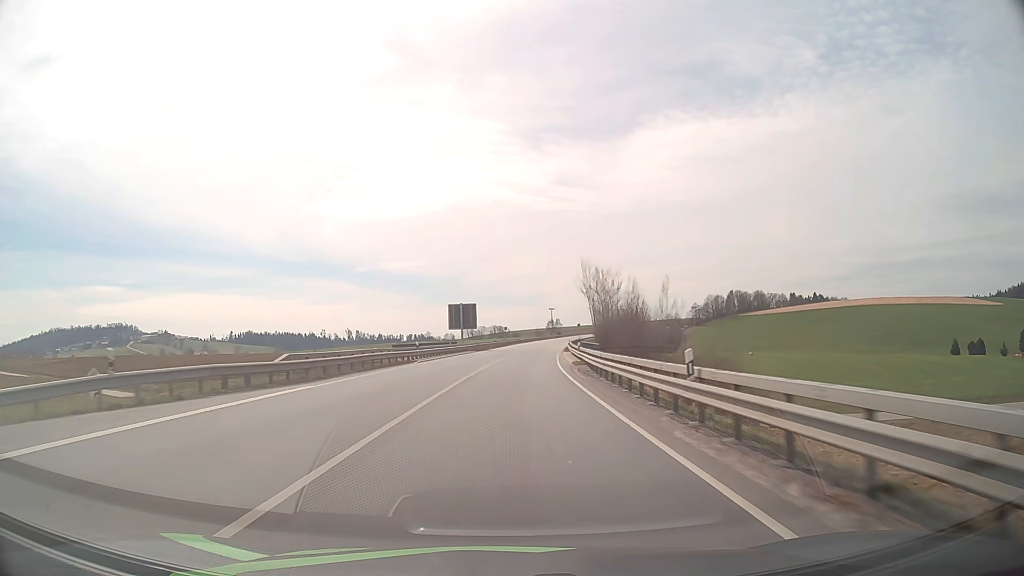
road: primary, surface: asphalt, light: Day
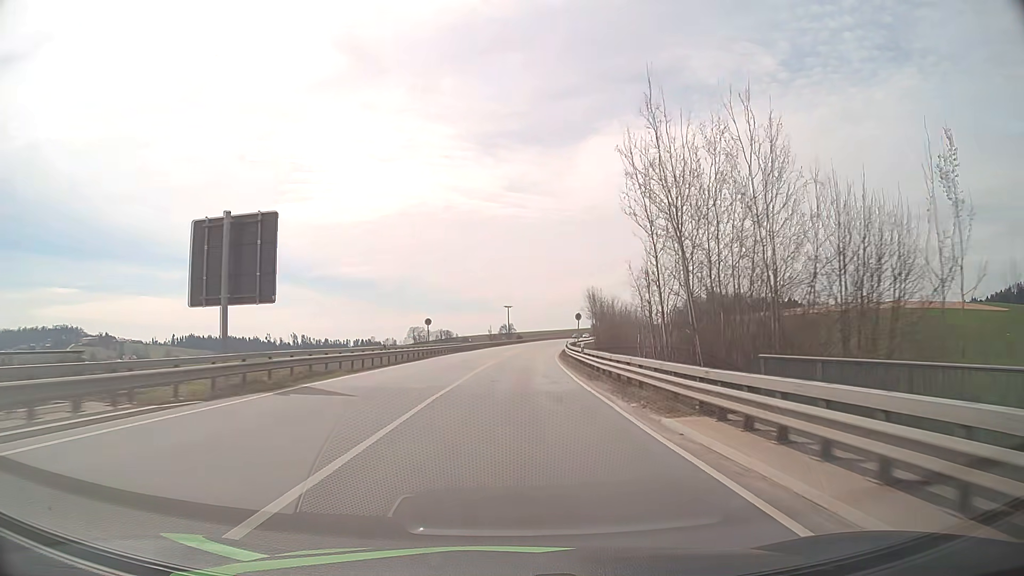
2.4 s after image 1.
(+2.2, +59.1) m; +4°
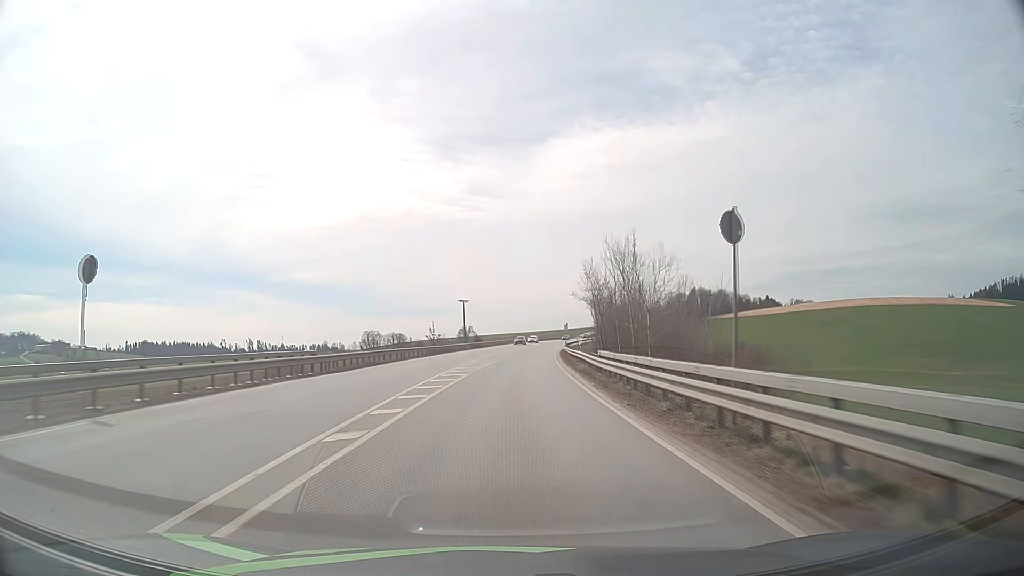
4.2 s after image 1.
(+1.2, +44.6) m; +3°
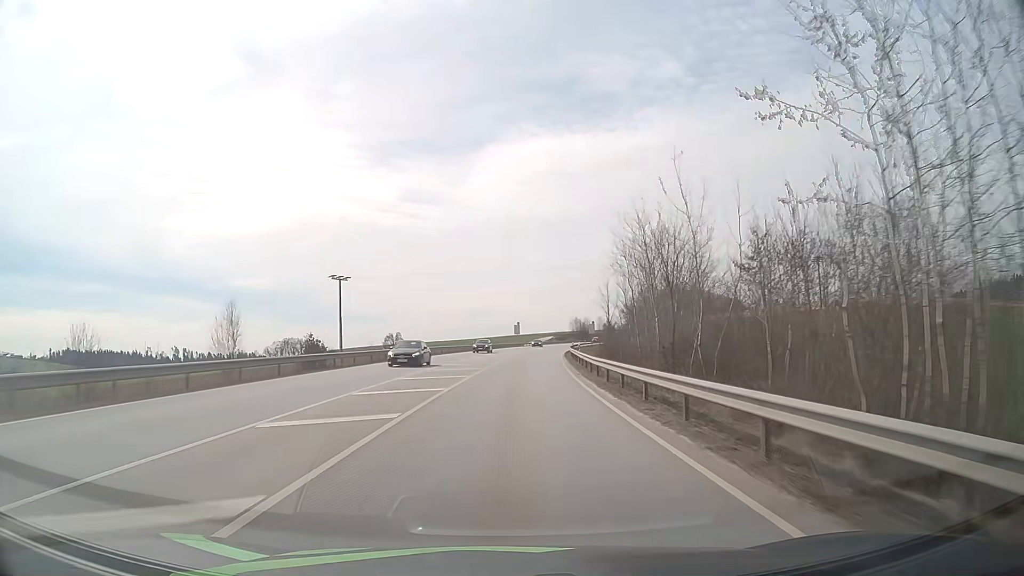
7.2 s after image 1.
(+3.3, +74.6) m; +5°
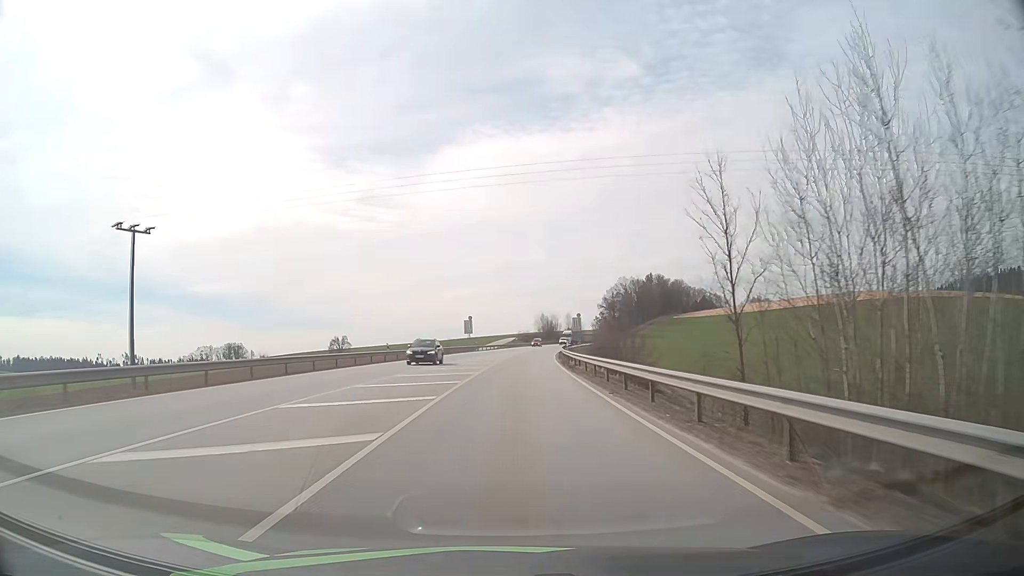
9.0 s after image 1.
(+1.4, +44.8) m; +4°
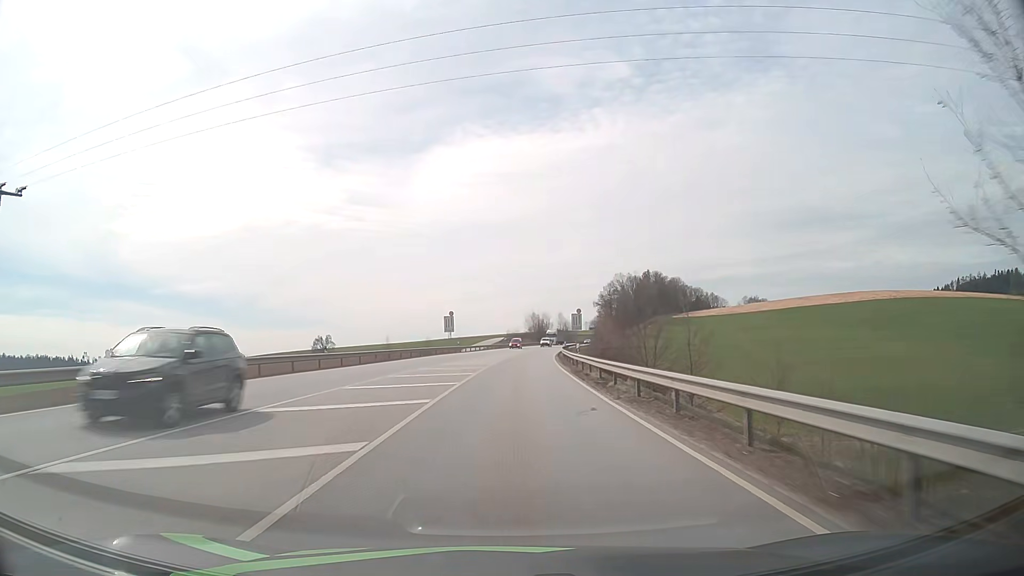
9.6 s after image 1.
(+0.1, +14.9) m; +1°
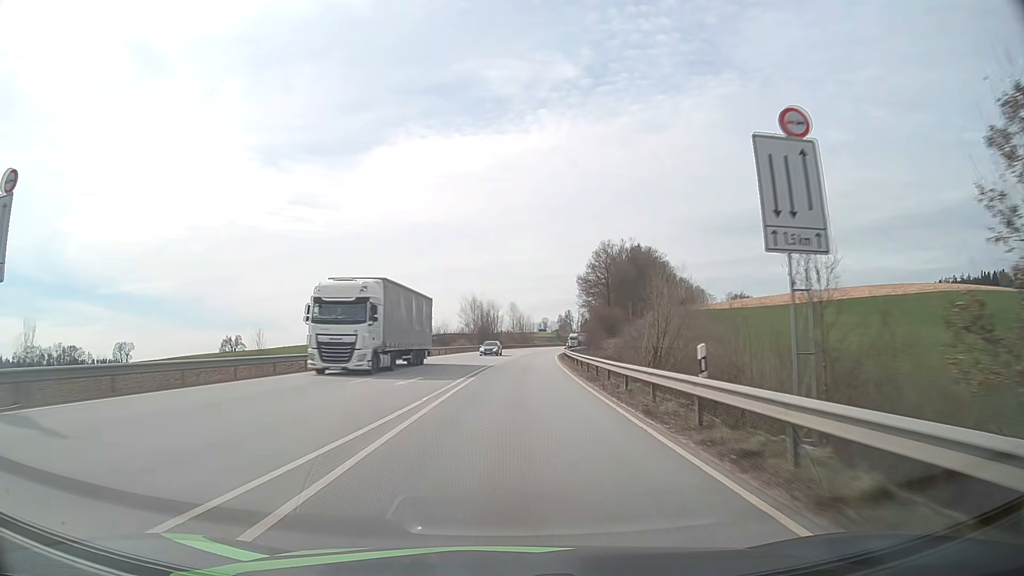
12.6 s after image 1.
(+3.3, +74.2) m; +5°
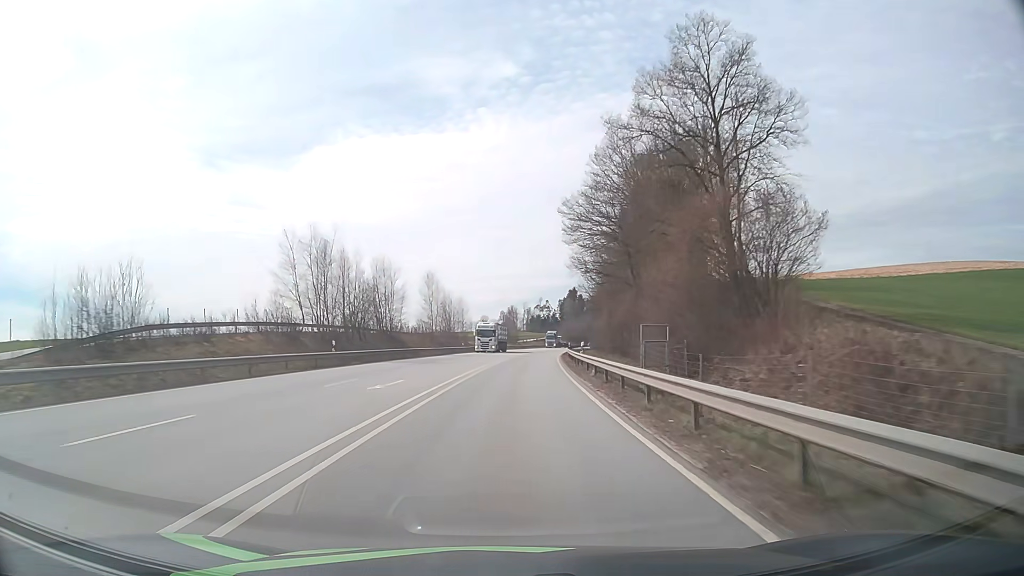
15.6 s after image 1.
(+3.5, +73.6) m; +5°
(0, +10) (0, +20) (0, +30) (+1, +40) (+2, +50) (+2, +60) (+3, +70) (+4, +80) (+5, +90) (+7, +100) m
